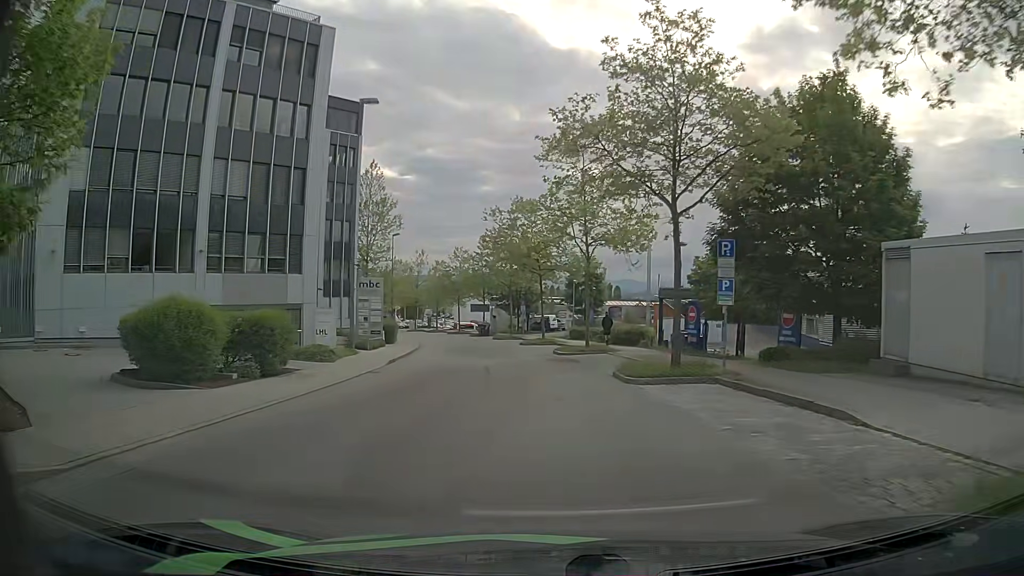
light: Day
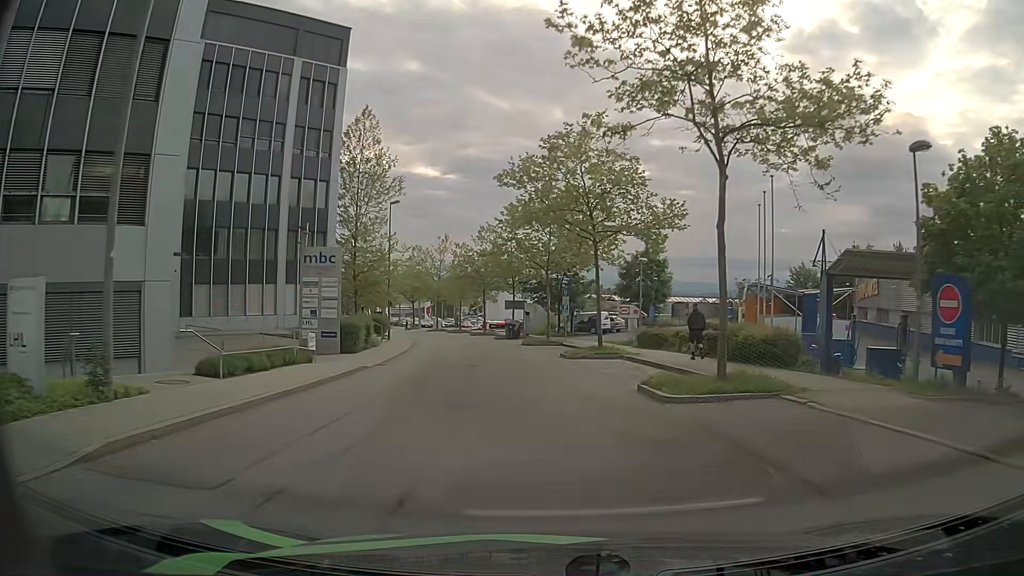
(-0.7, +17.7) m; -4°
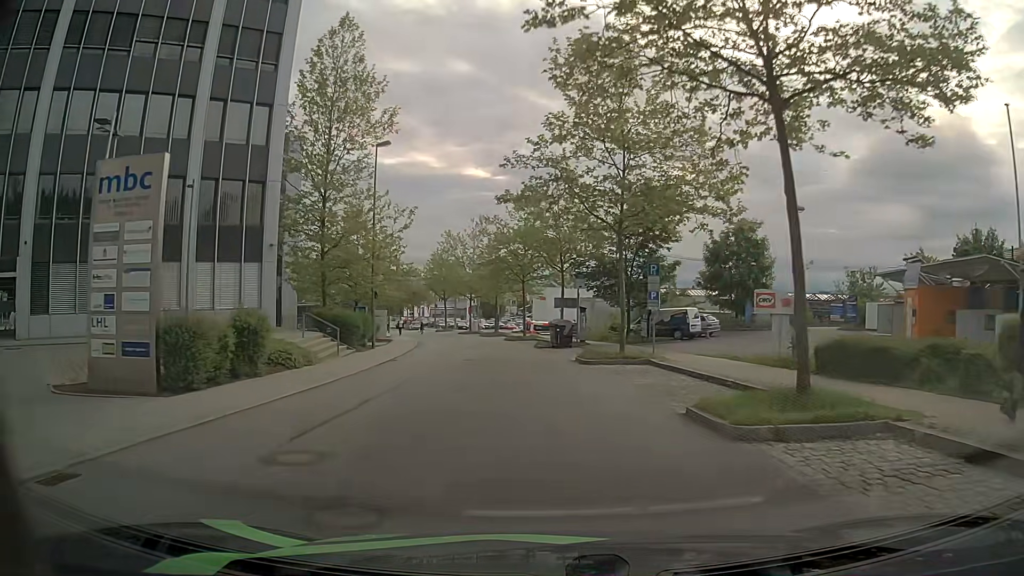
(-0.4, +17.3) m; -4°
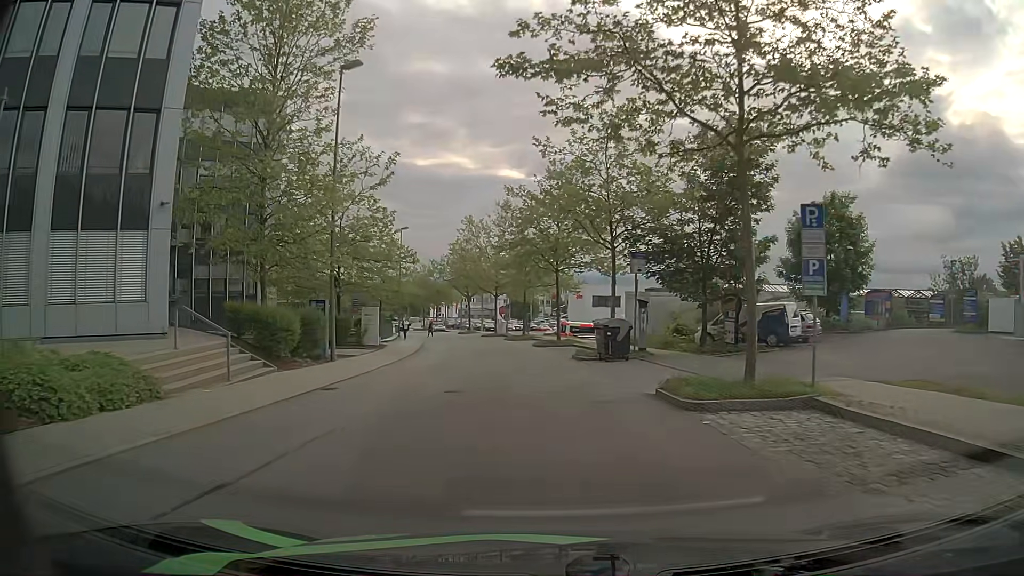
(-0.2, +11.2) m; -3°
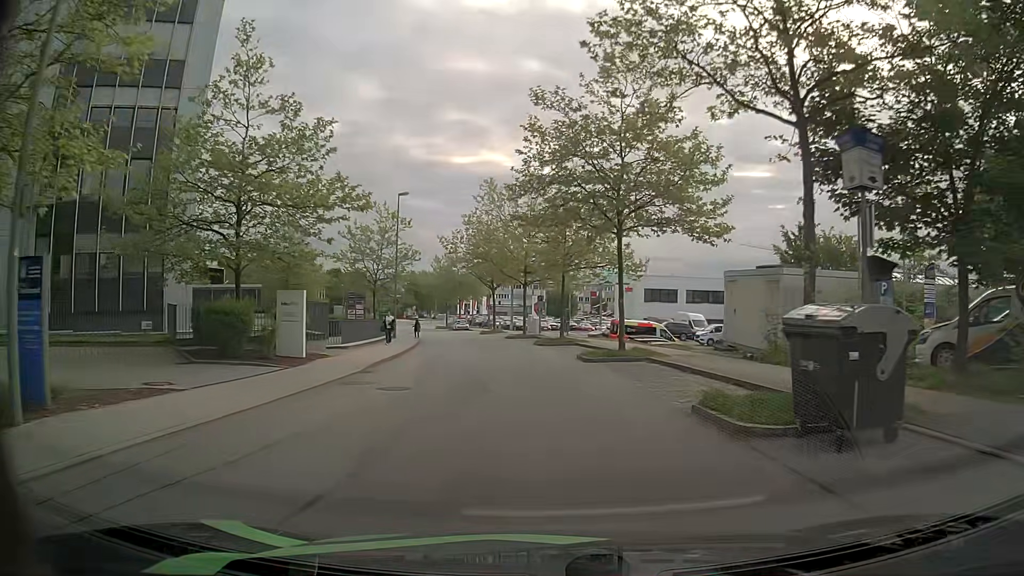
(-0.5, +16.2) m; -3°
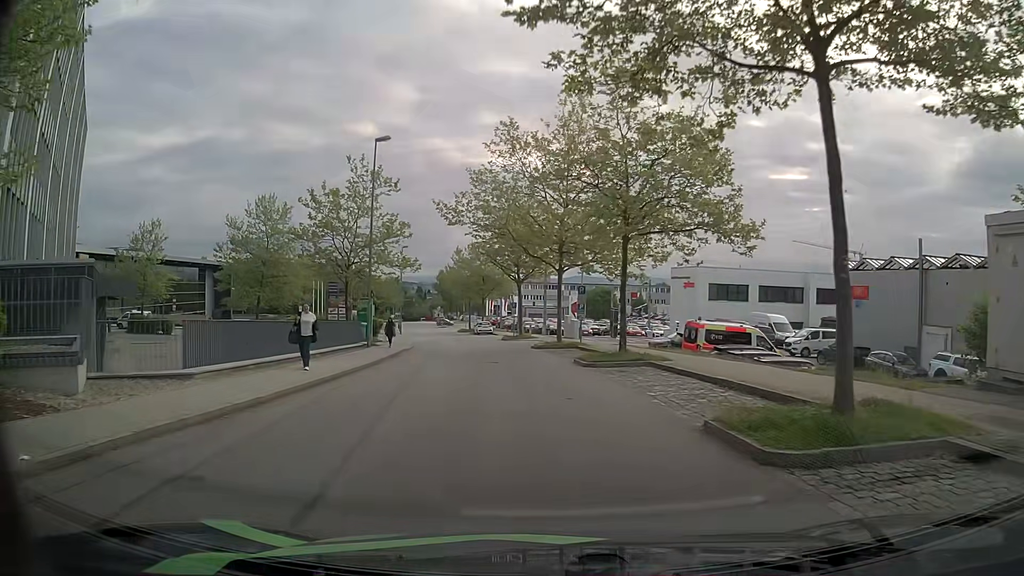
(-0.5, +15.5) m; -3°
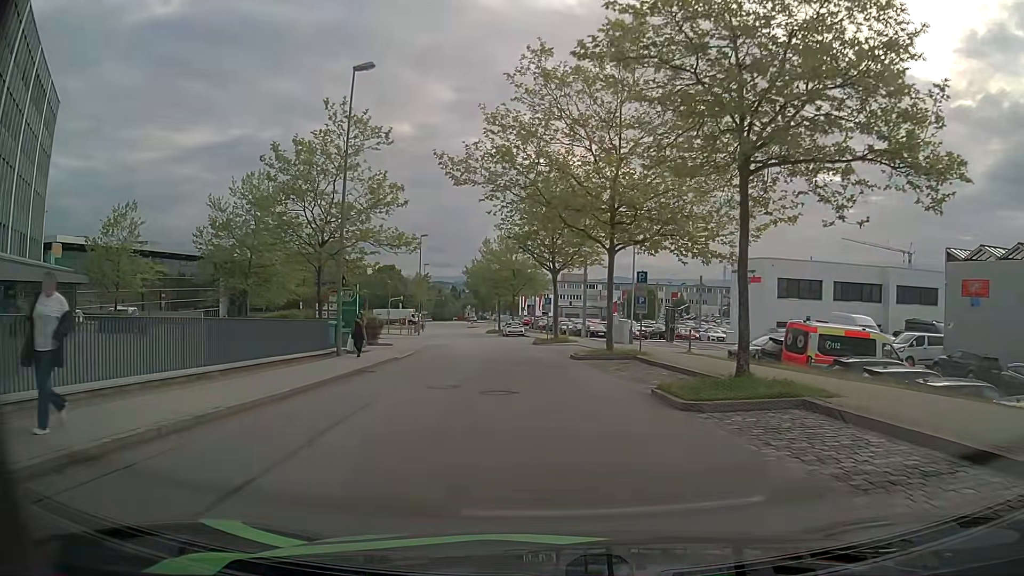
(-0.4, +10.0) m; -3°
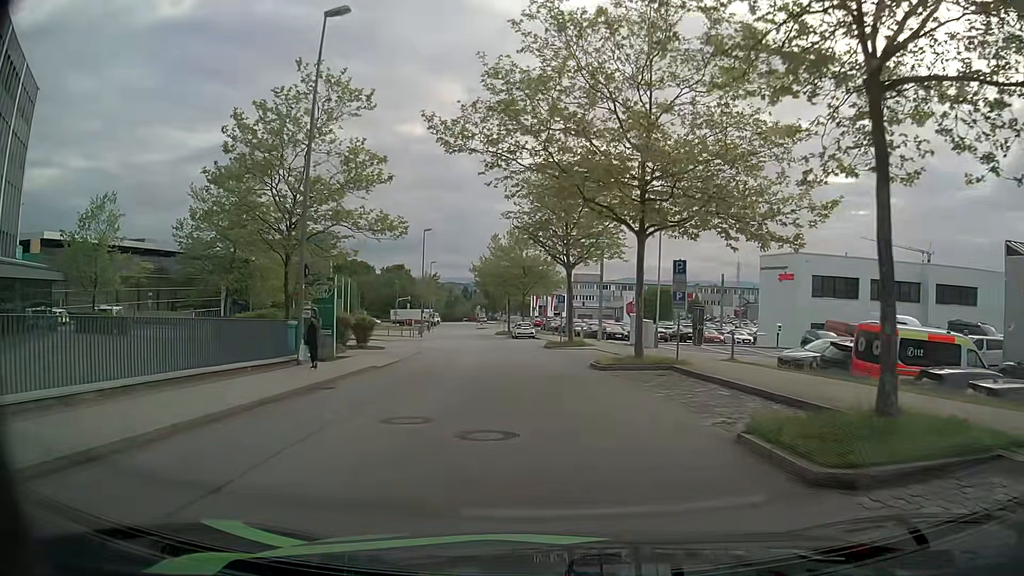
(-0.1, +4.9) m; -2°
(0, +10) (-1, +20) (-1, +30) (-2, +40) (-5, +49) (-14, +52) (-24, +51) (-34, +50) (-44, +50) (-54, +49) m
